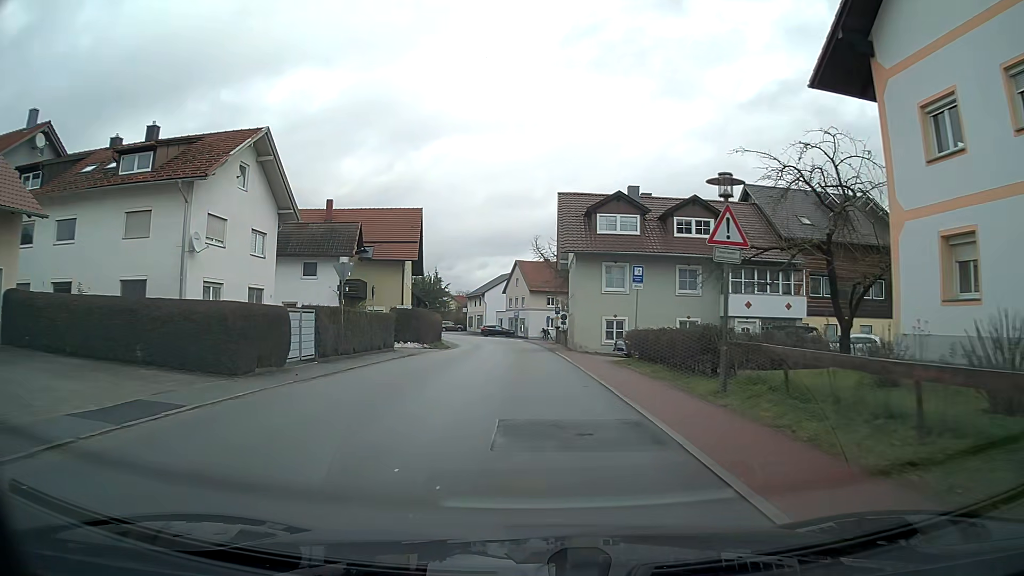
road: tertiary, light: Day
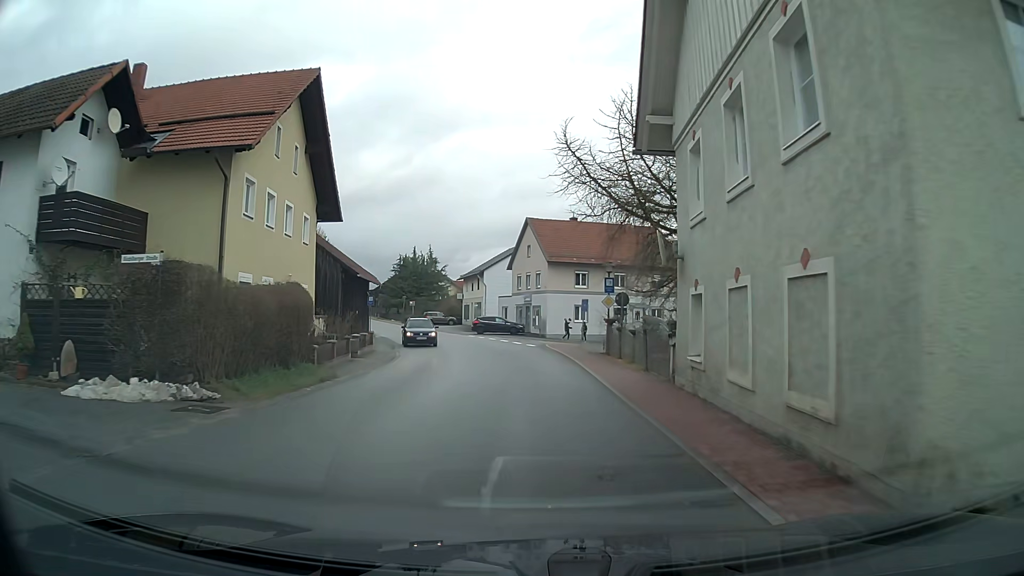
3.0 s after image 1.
(-0.3, +30.2) m; -2°
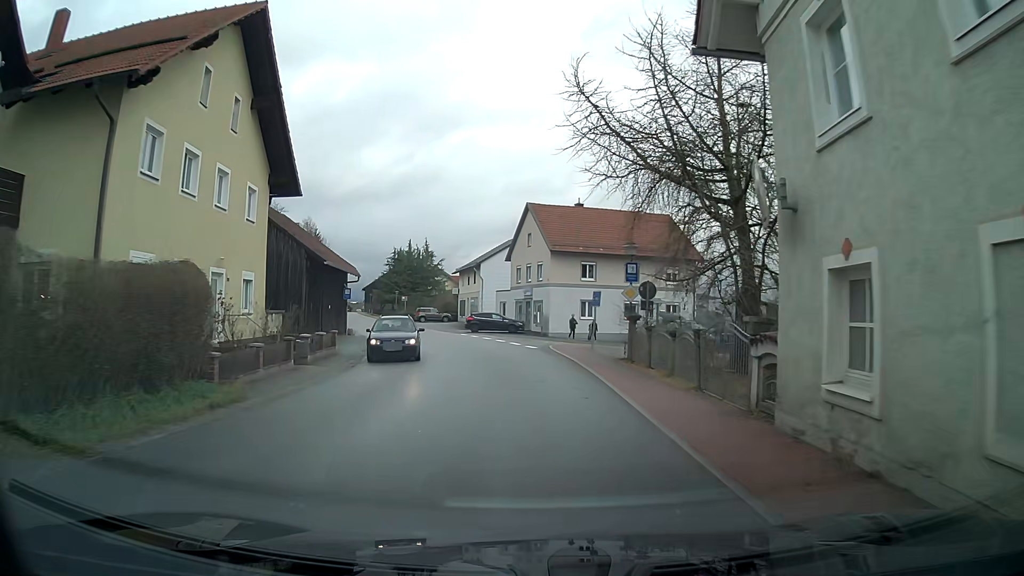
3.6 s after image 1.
(0.0, +6.0) m; 0°
(0, +10) (-1, +20) (-2, +30) (-5, +40) (-8, +49) (-11, +59) (-14, +68) (-17, +78) (-20, +87) (-23, +97) m
